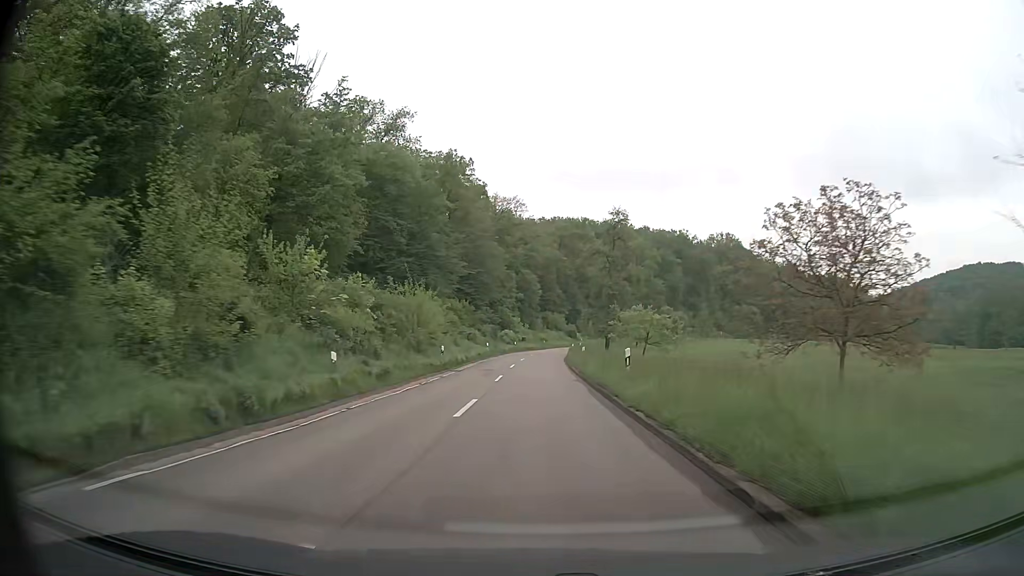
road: secondary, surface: asphalt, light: Day
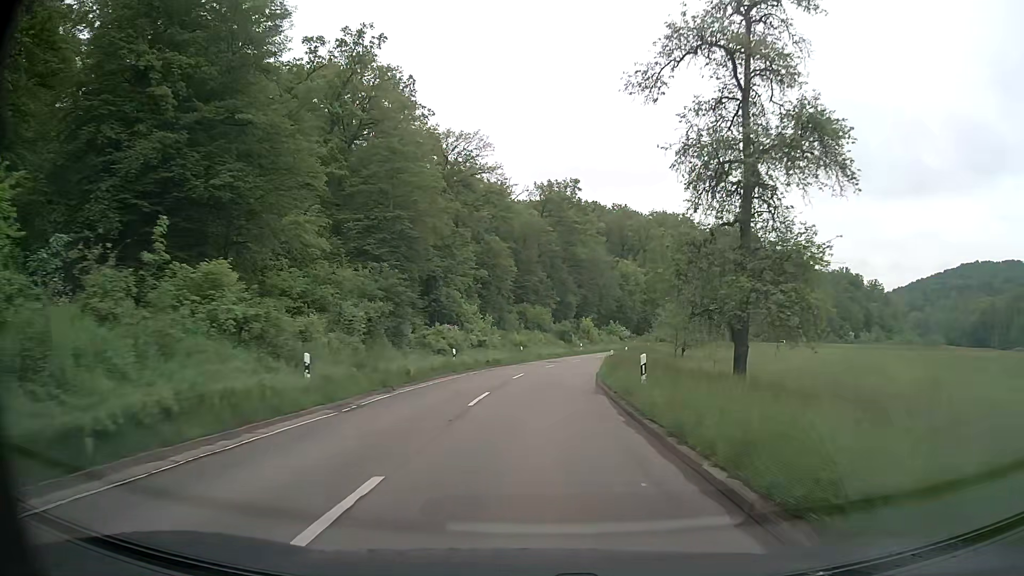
(+0.4, +46.3) m; +2°
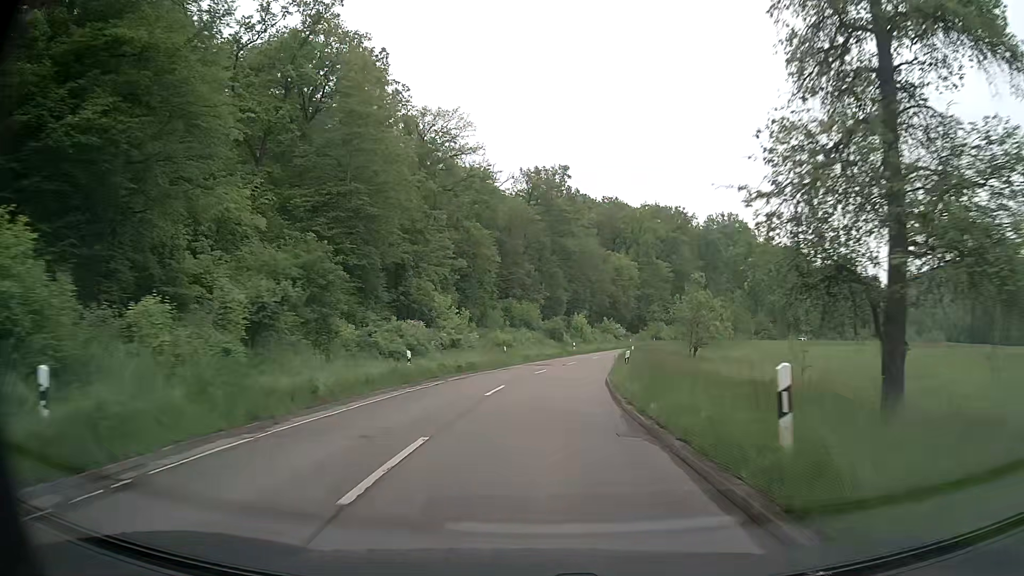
(+0.1, +9.2) m; +1°
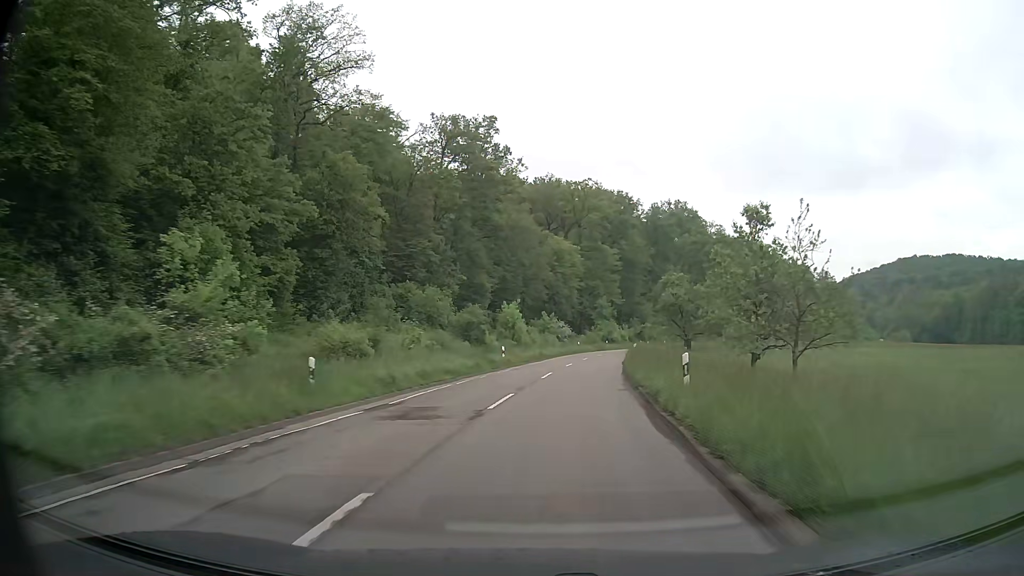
(+1.3, +27.7) m; +6°
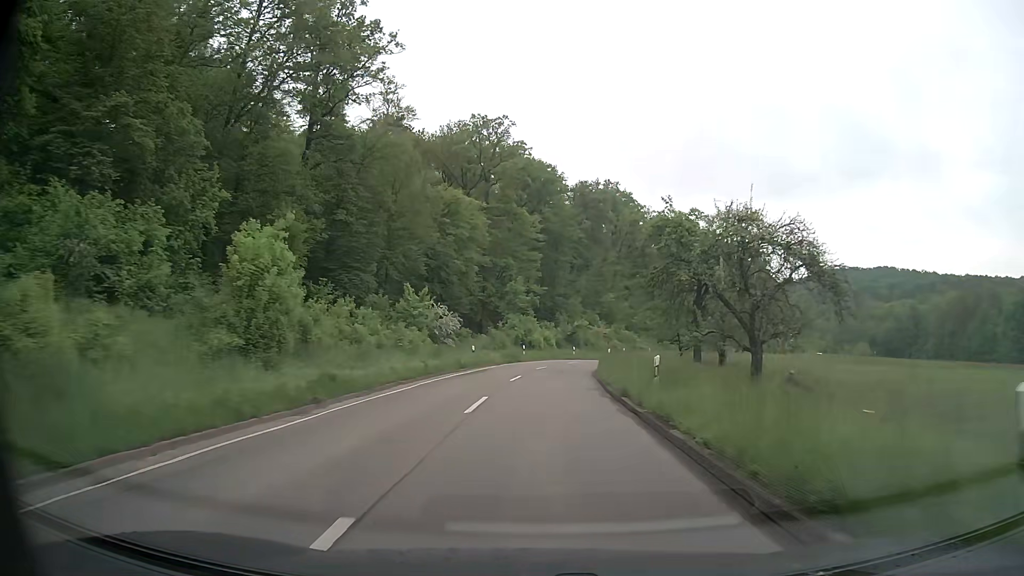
(+3.0, +36.9) m; +8°
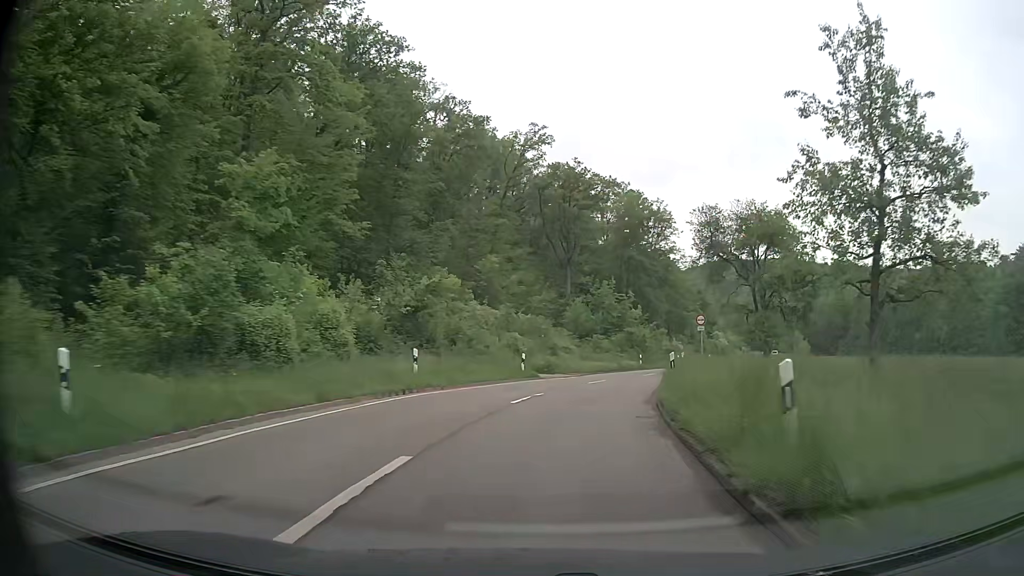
(+3.3, +45.4) m; +12°
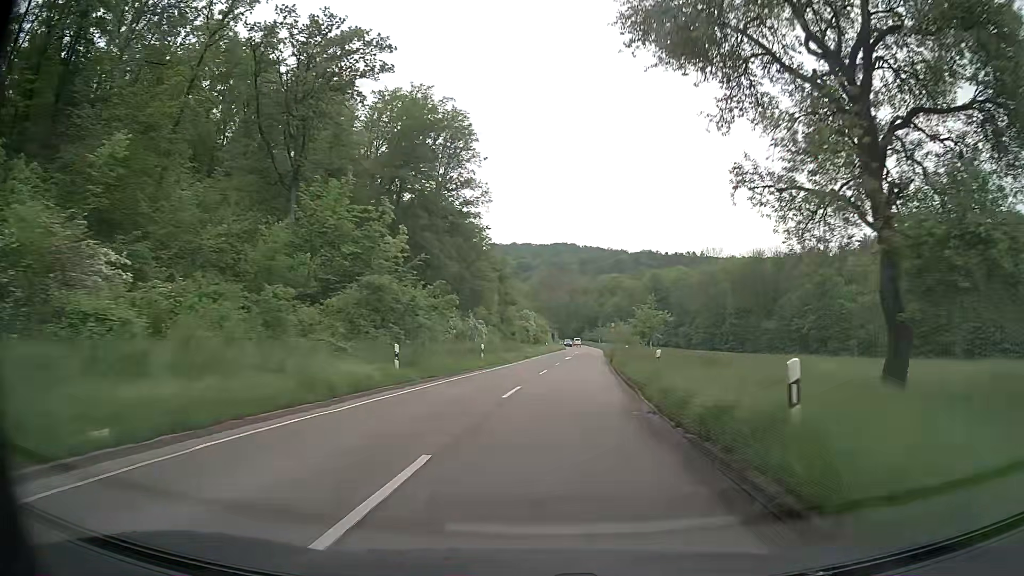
(+6.0, +35.2) m; +19°
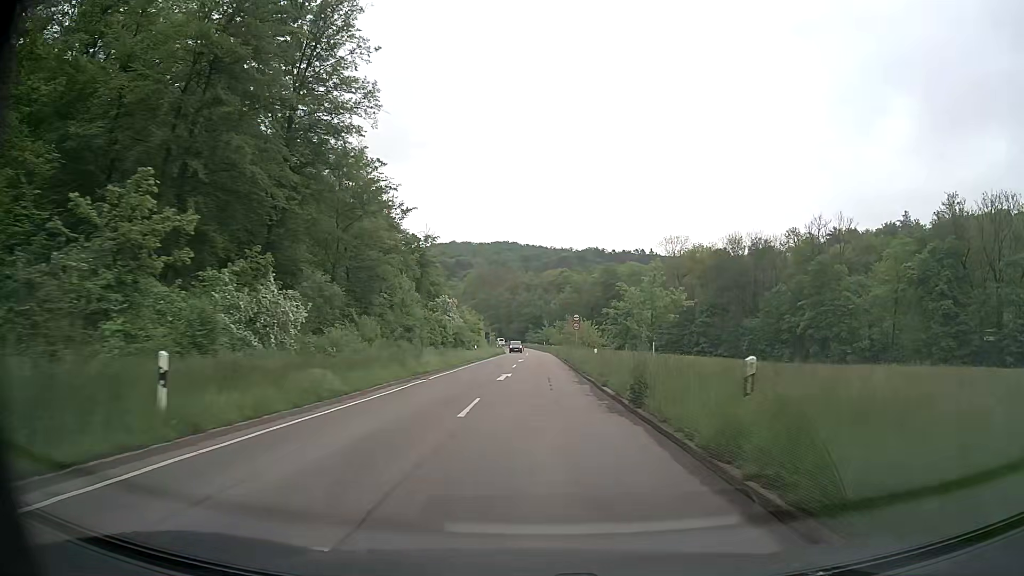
(+1.5, +27.8) m; +5°
(0, +10) (0, +20) (0, +30) (0, +40) (+1, +50) (+1, +60) (+1, +70) (+1, +80) (+1, +90) (0, +100) m
